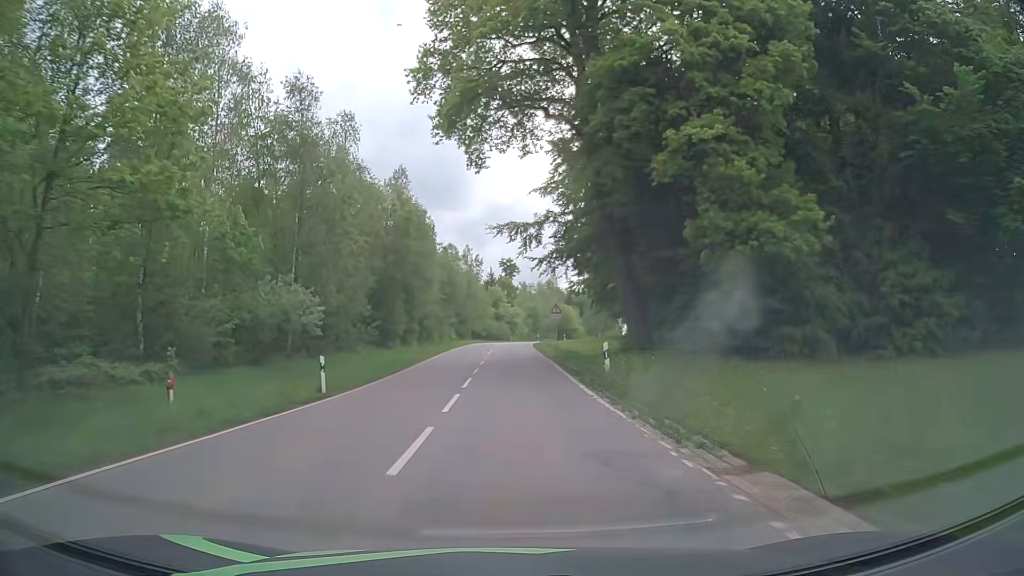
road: tertiary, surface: asphalt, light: Day
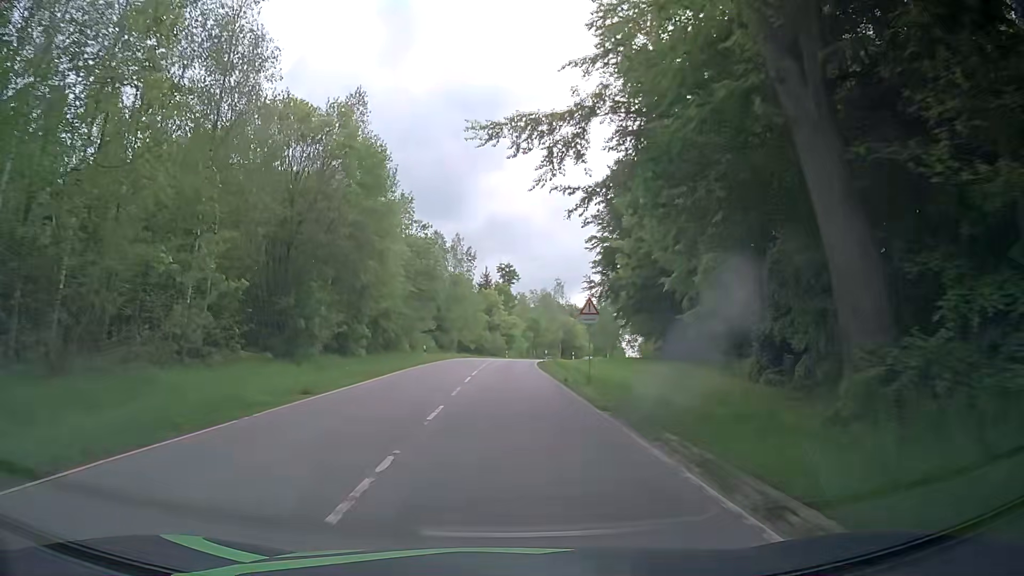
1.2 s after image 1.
(0.0, +20.1) m; 0°
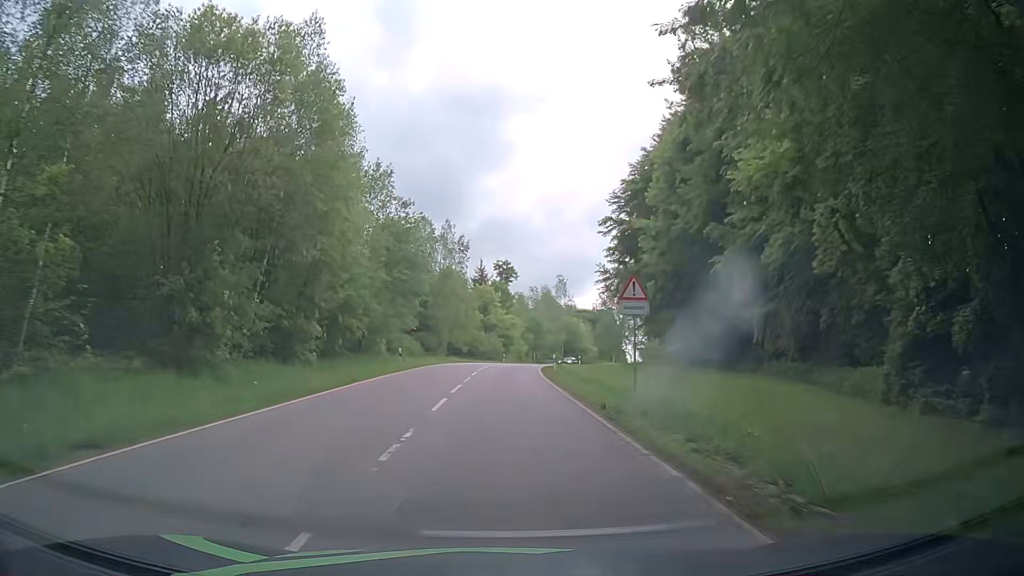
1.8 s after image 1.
(0.0, +9.9) m; 0°
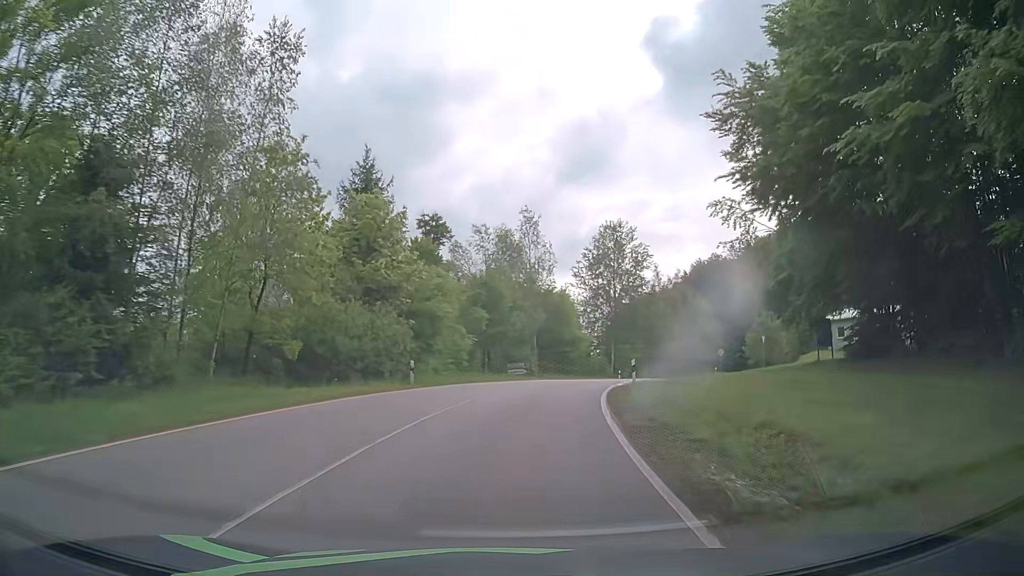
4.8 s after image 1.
(+1.1, +47.5) m; +5°
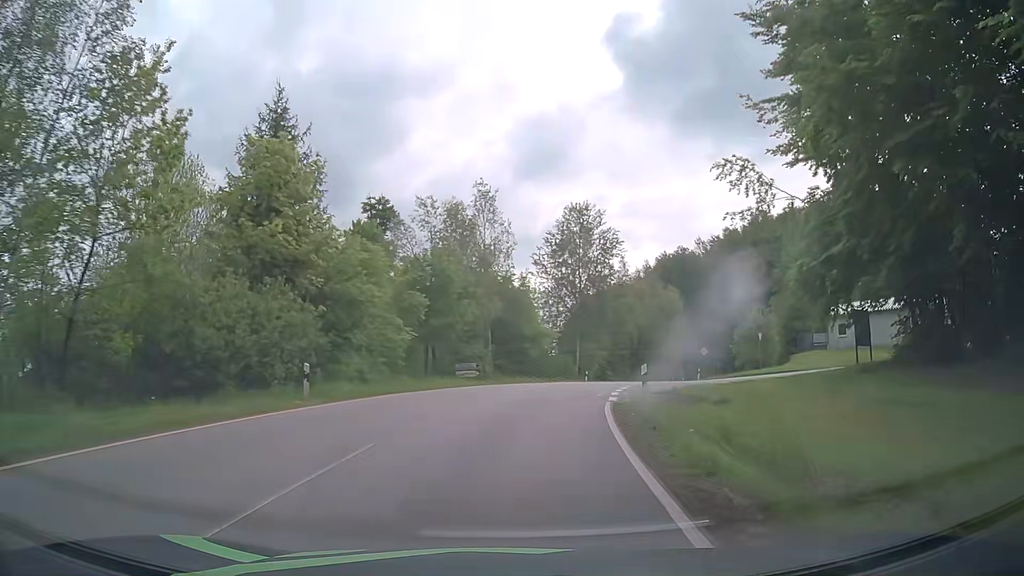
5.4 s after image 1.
(+0.2, +8.8) m; +3°
(0, +10) (+2, +20) (+4, +30) (+7, +39) (+10, +49) (+15, +58) (+20, +66) (+25, +74) (+31, +83) (+37, +91) m
